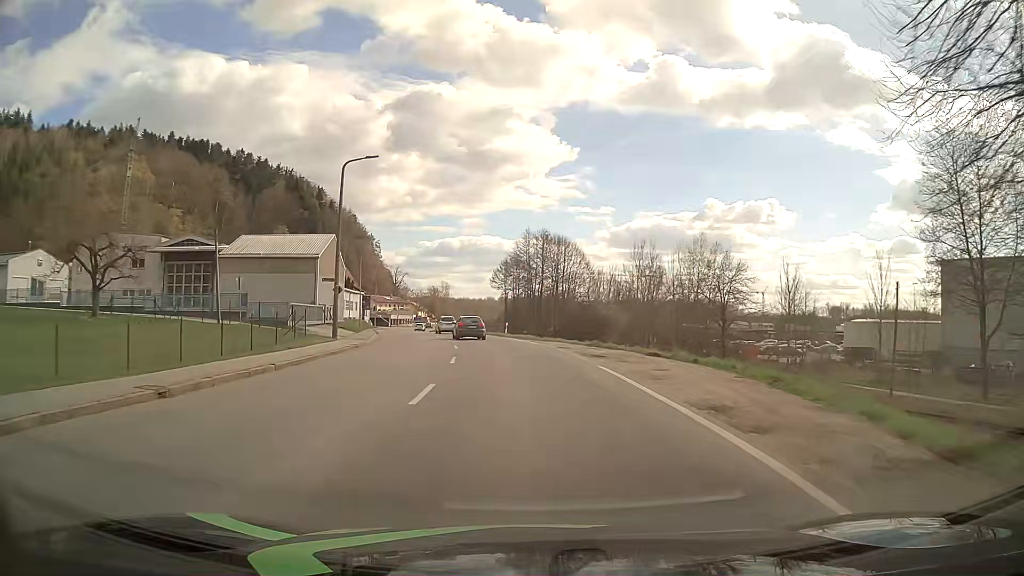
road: secondary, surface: asphalt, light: Day
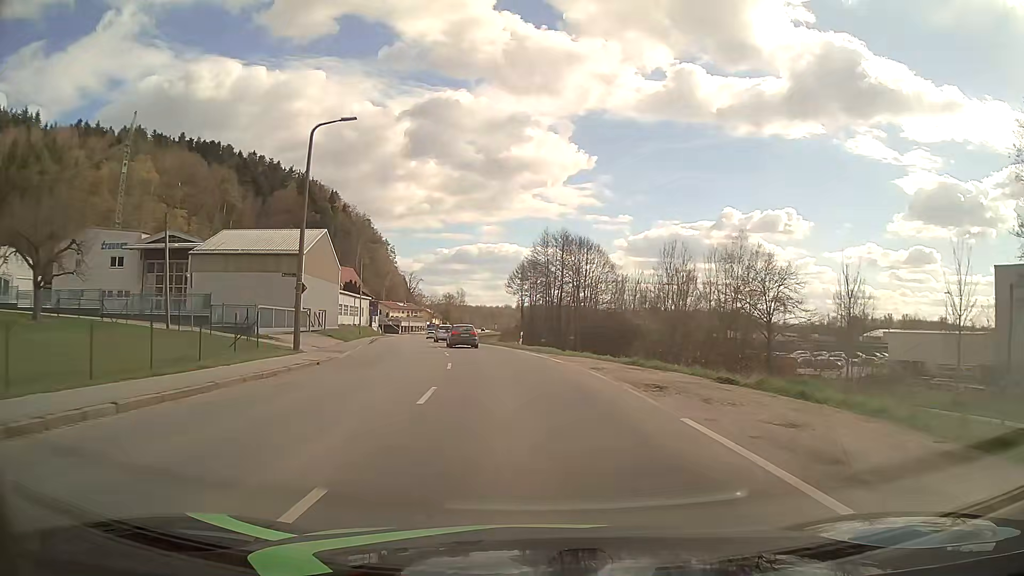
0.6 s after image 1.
(-0.1, +8.0) m; -1°
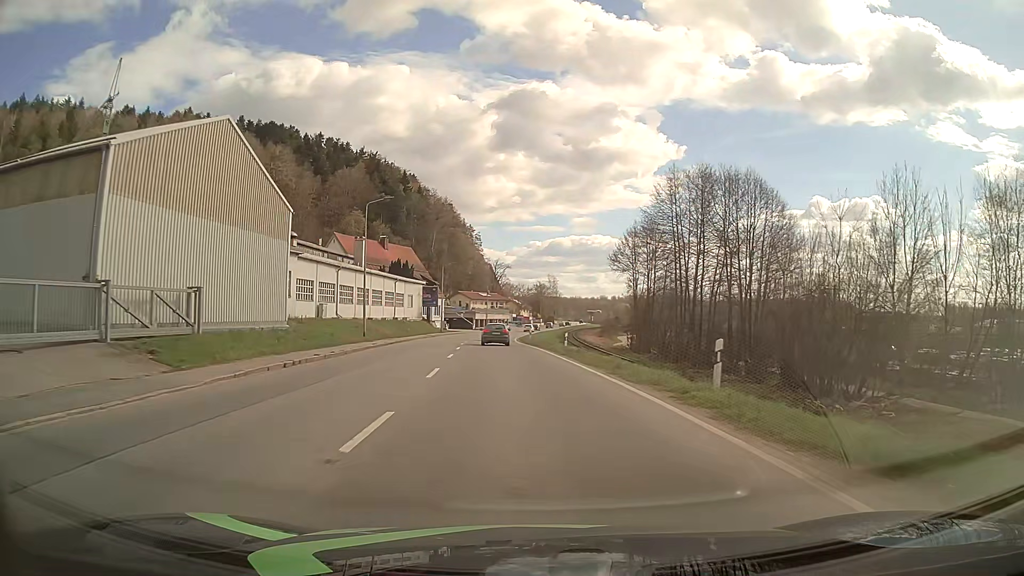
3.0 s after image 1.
(-2.3, +31.8) m; -8°
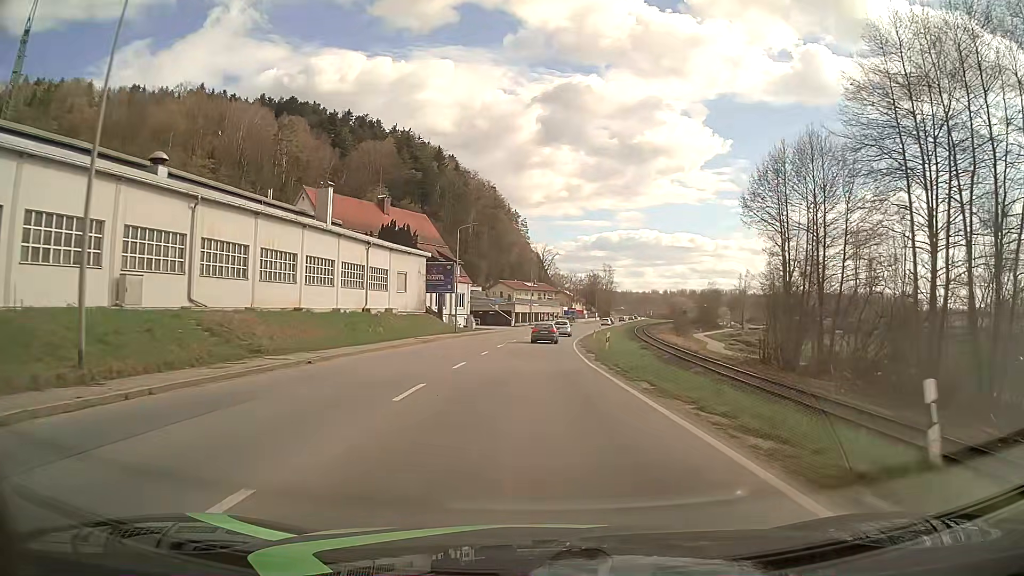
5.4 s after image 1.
(-1.5, +32.0) m; -4°
(0, +10) (0, +20) (0, +30) (+1, +40) (+1, +50) (+2, +60) (+3, +70) (+4, +80) (+6, +90) (+7, +100) m
